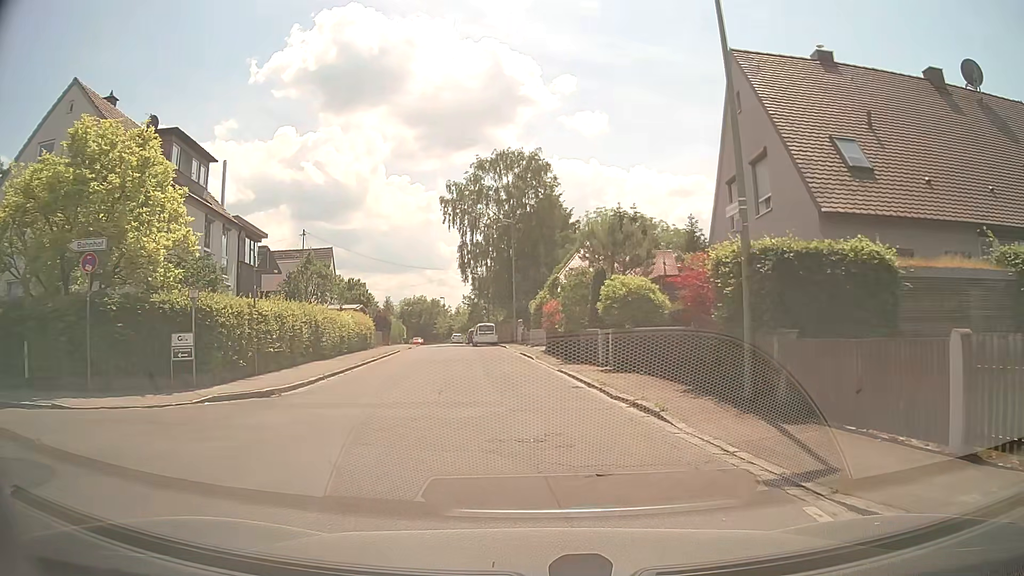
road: residential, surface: asphalt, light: Day
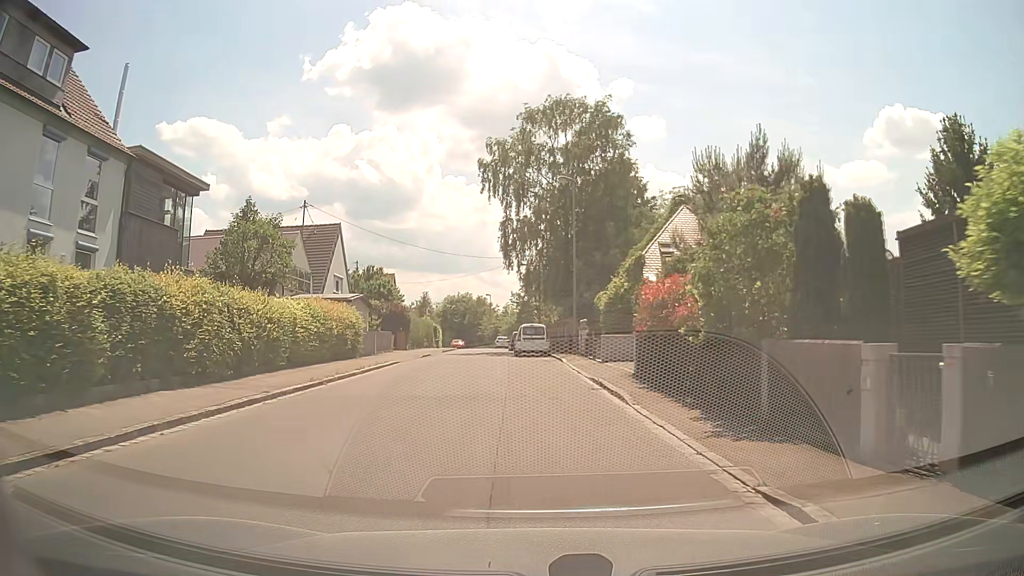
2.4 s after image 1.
(-0.7, +14.6) m; -4°
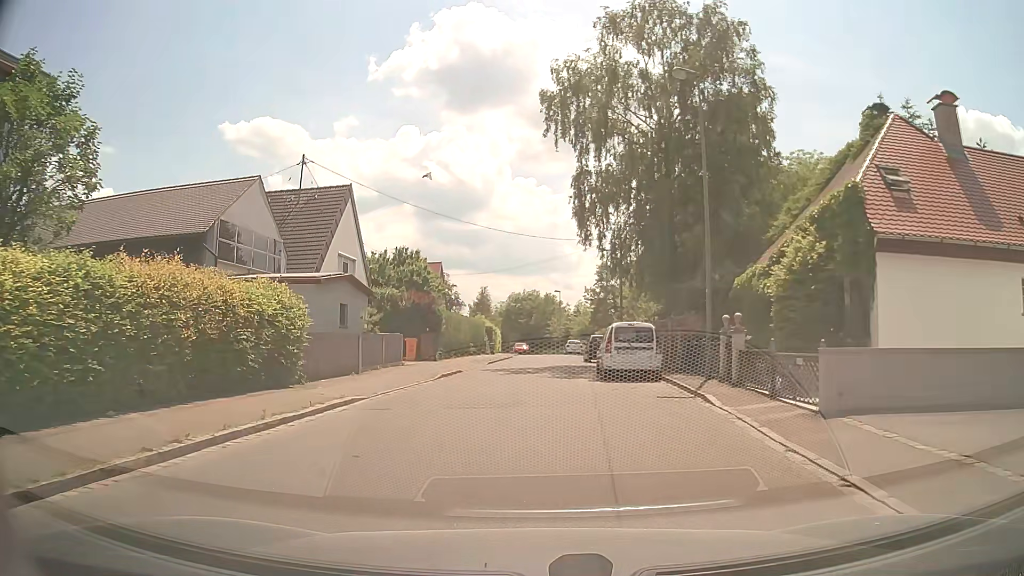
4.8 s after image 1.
(-0.8, +14.7) m; -6°
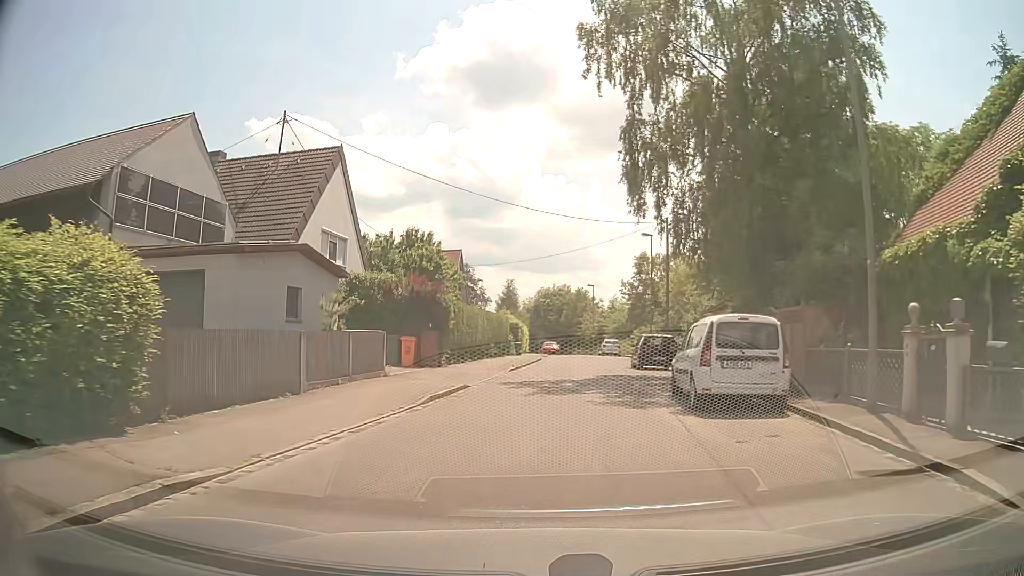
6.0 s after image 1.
(-0.2, +7.7) m; -3°
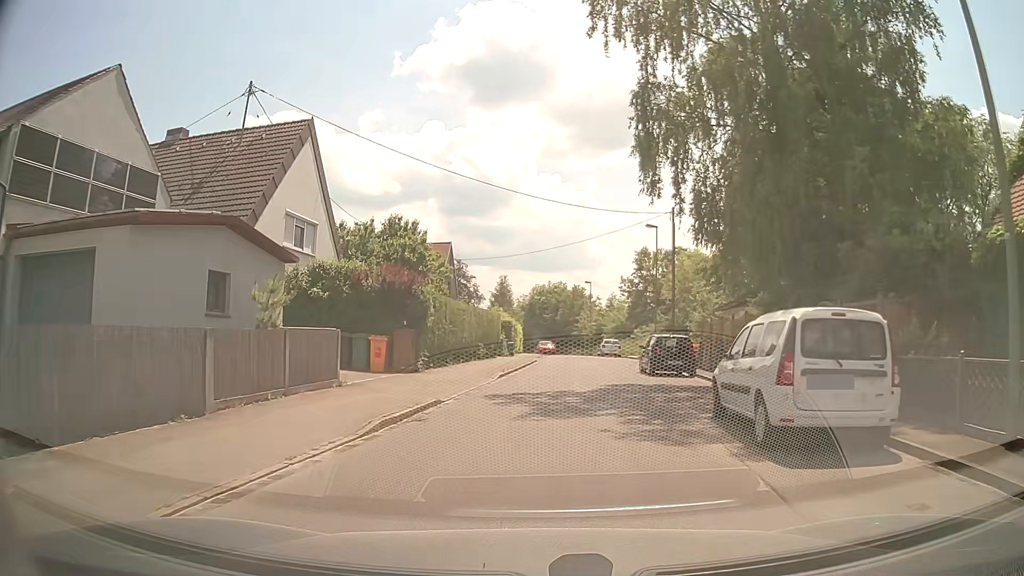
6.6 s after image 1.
(0.0, +3.8) m; +1°
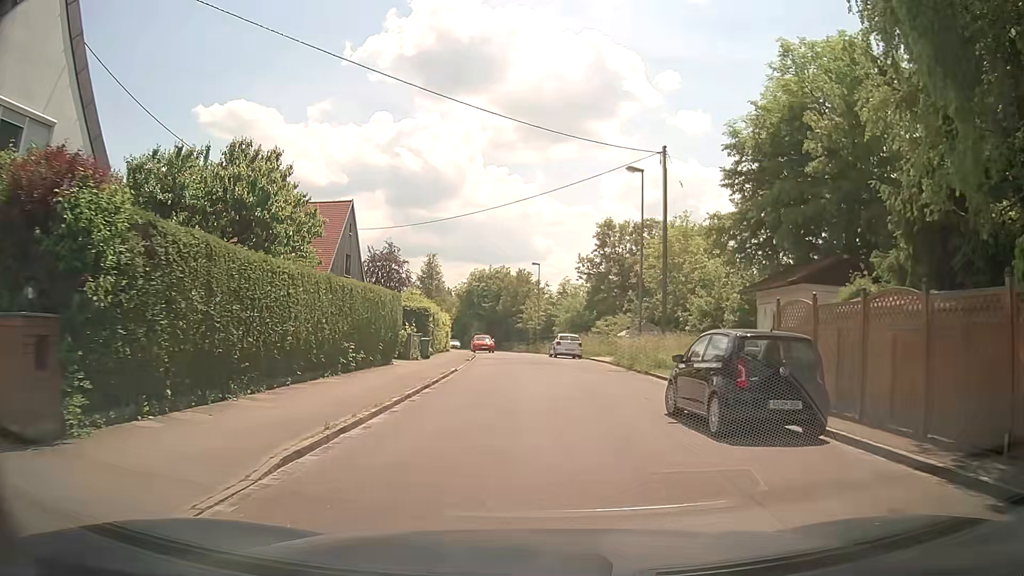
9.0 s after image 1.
(+0.6, +14.3) m; +5°
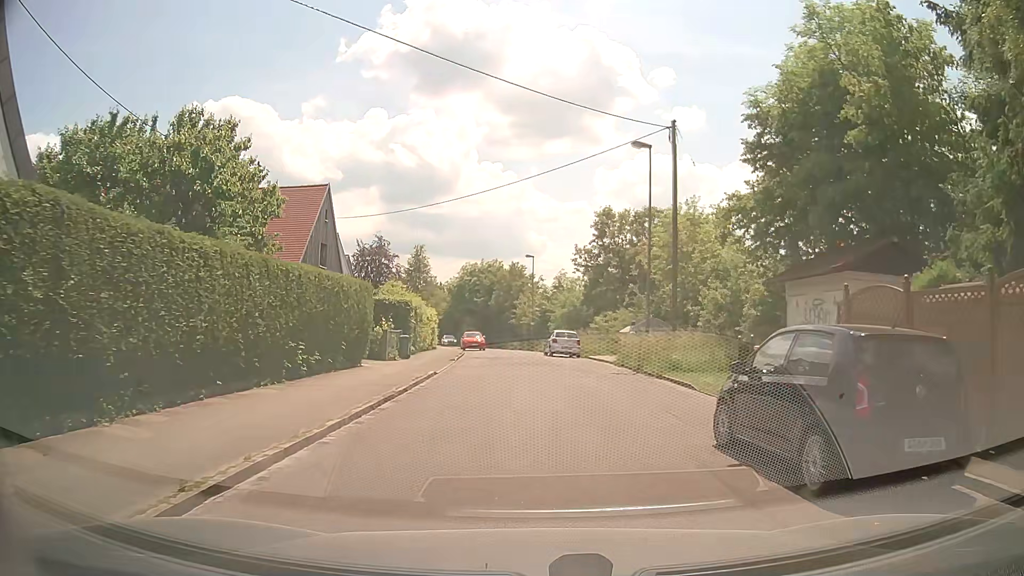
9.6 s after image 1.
(0.0, +3.5) m; 0°
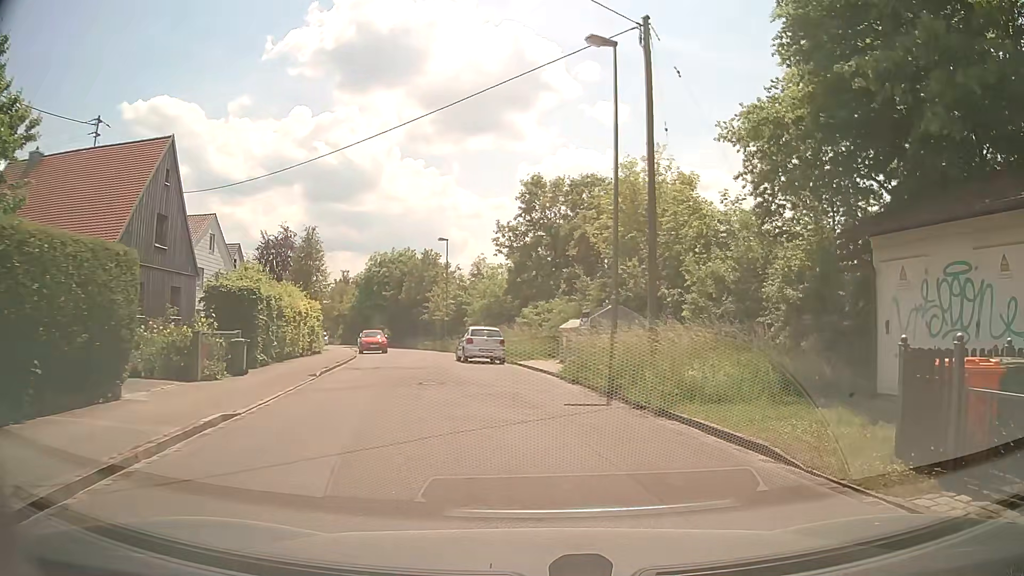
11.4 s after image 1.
(+0.4, +9.6) m; +5°
(+1, +10) (0, +20) (-4, +29) (-5, +39) (-6, +49) (-9, +59) (-12, +68) (-15, +78) (-19, +87) (-23, +96) m
